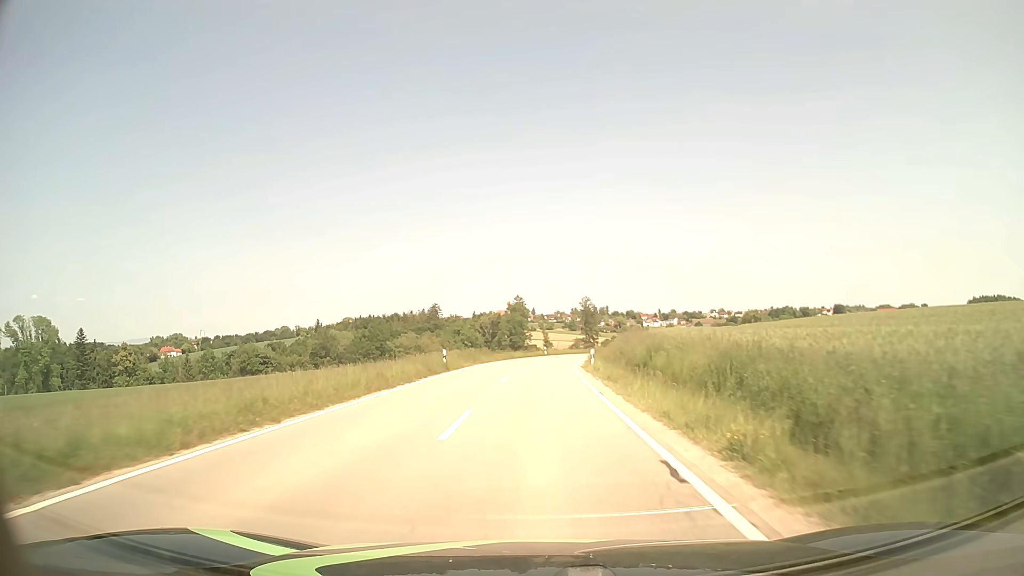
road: tertiary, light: Day
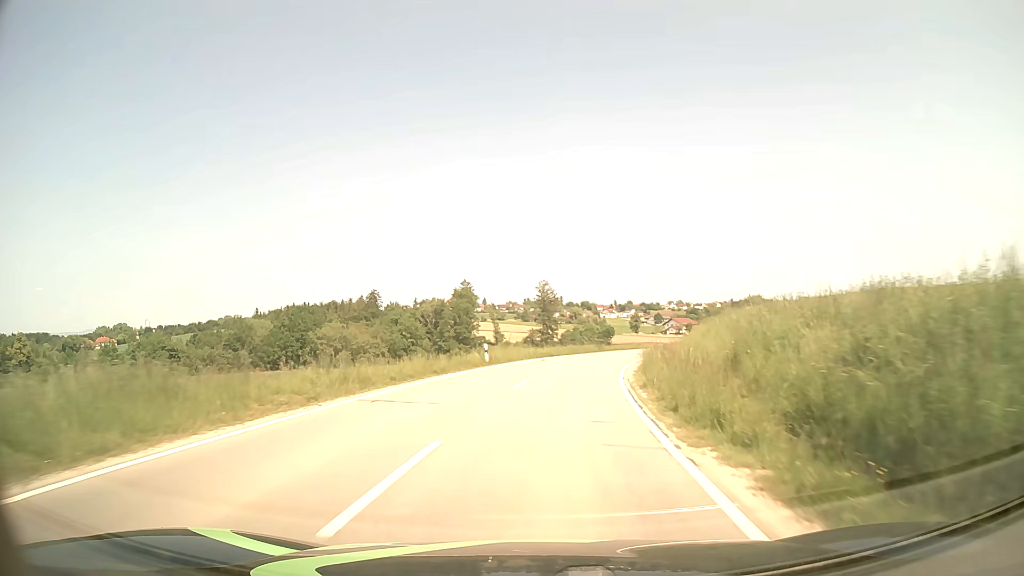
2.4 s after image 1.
(+1.0, +41.1) m; +4°
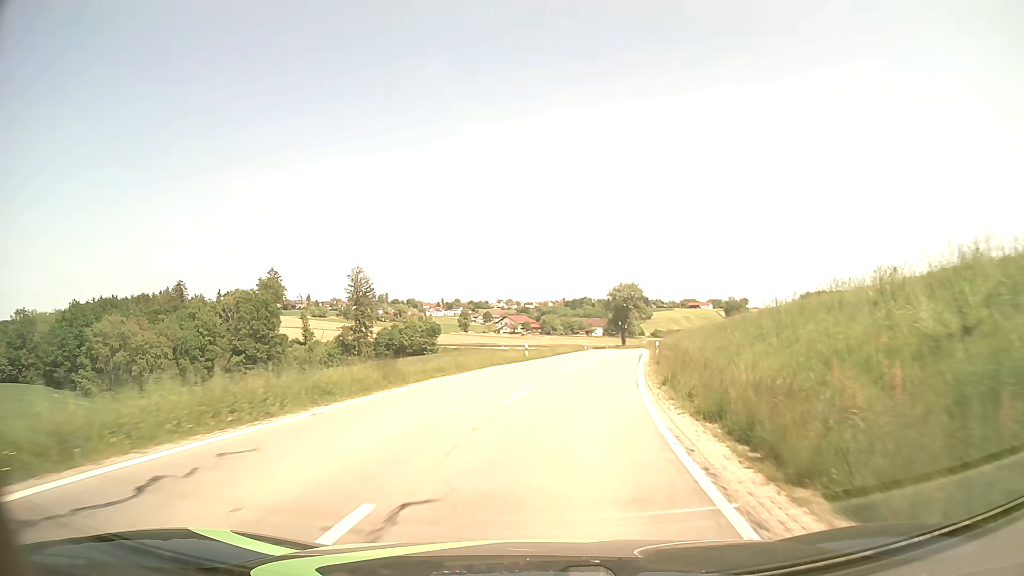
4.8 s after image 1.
(+4.4, +39.3) m; +15°
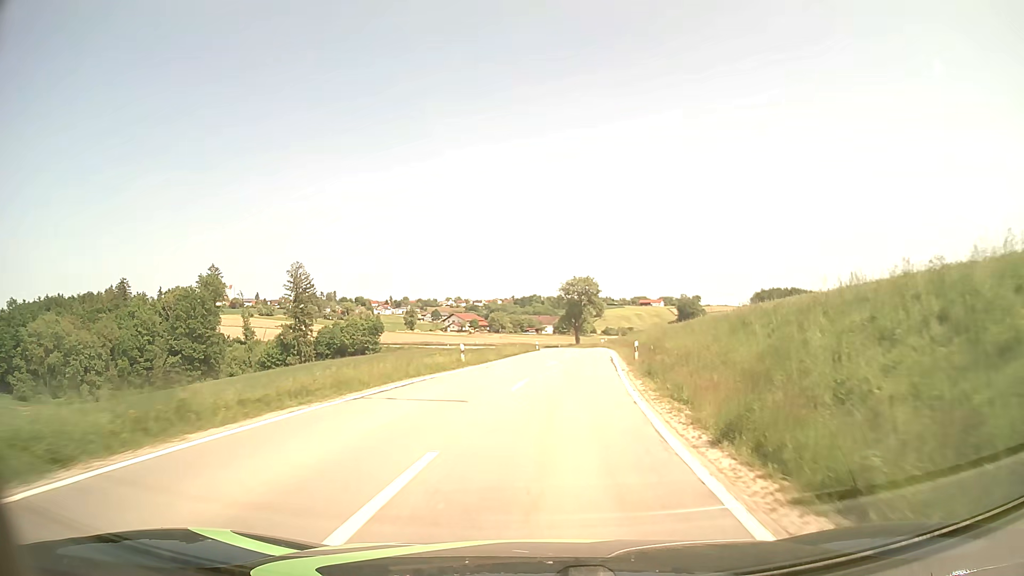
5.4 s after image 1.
(+0.4, +9.7) m; +4°
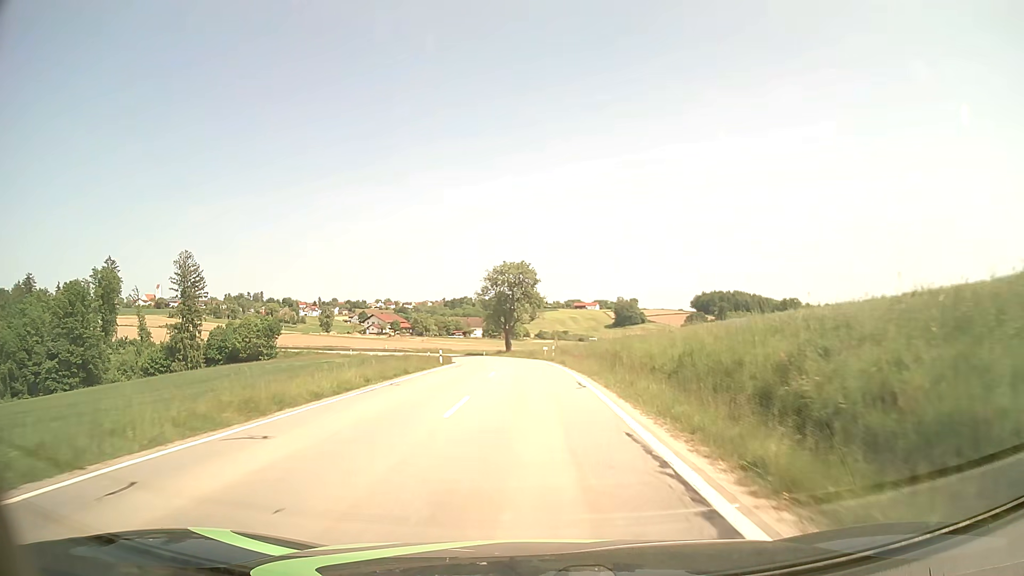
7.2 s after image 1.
(+1.8, +28.5) m; +6°
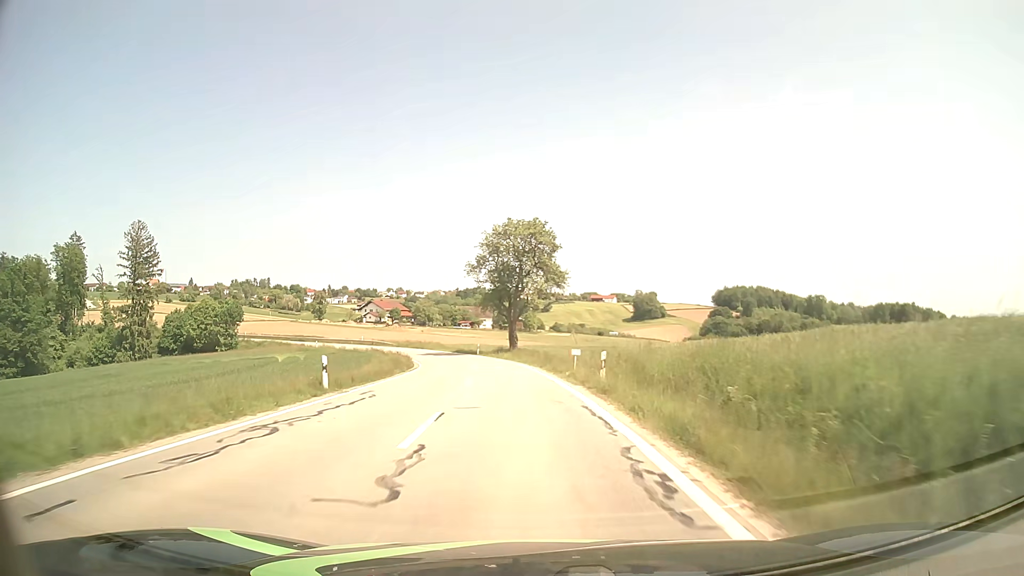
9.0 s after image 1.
(-0.1, +27.5) m; -1°
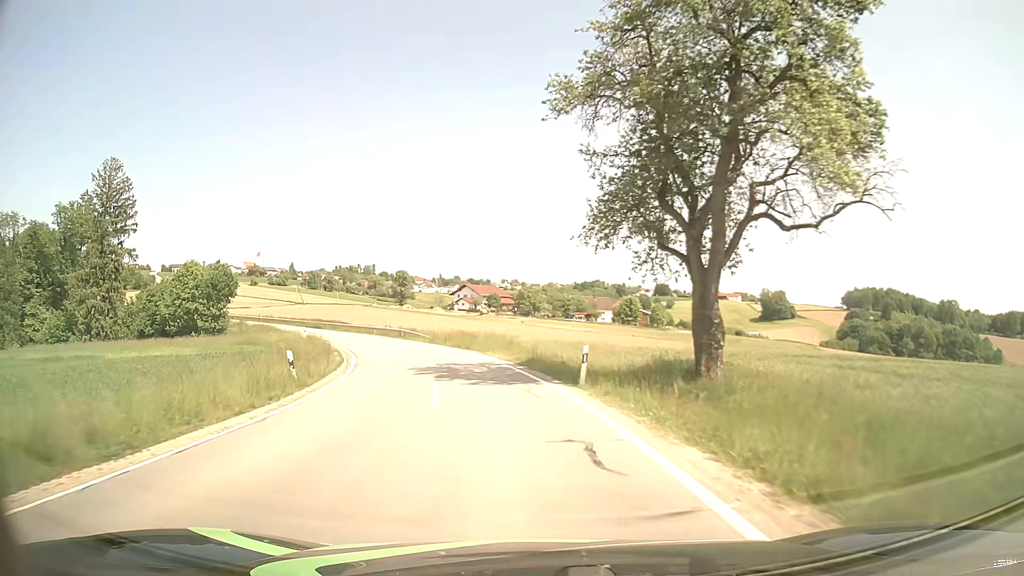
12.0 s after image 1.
(-3.3, +44.5) m; -10°
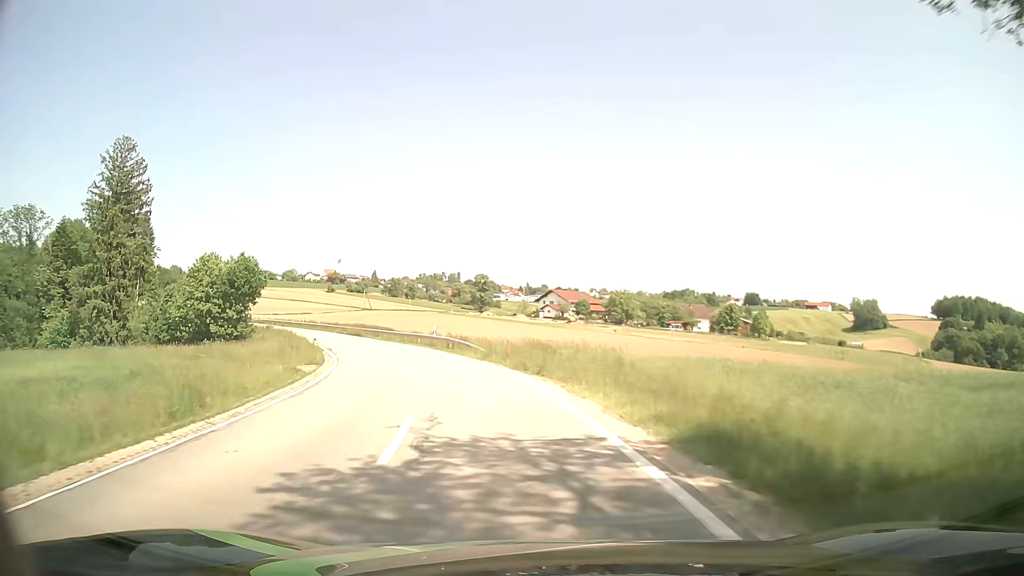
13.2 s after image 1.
(-1.1, +17.4) m; -7°
